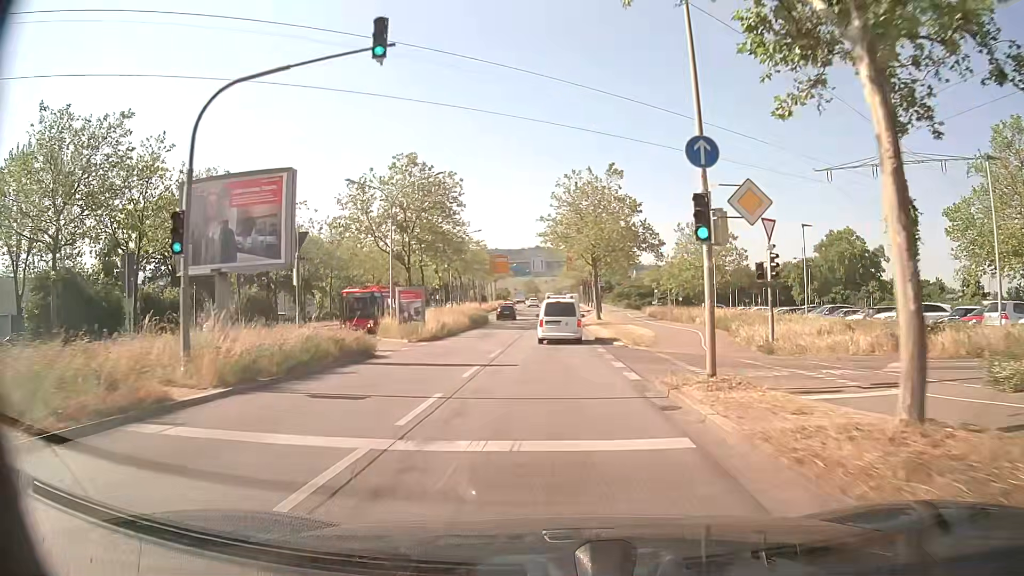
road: primary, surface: asphalt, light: Day
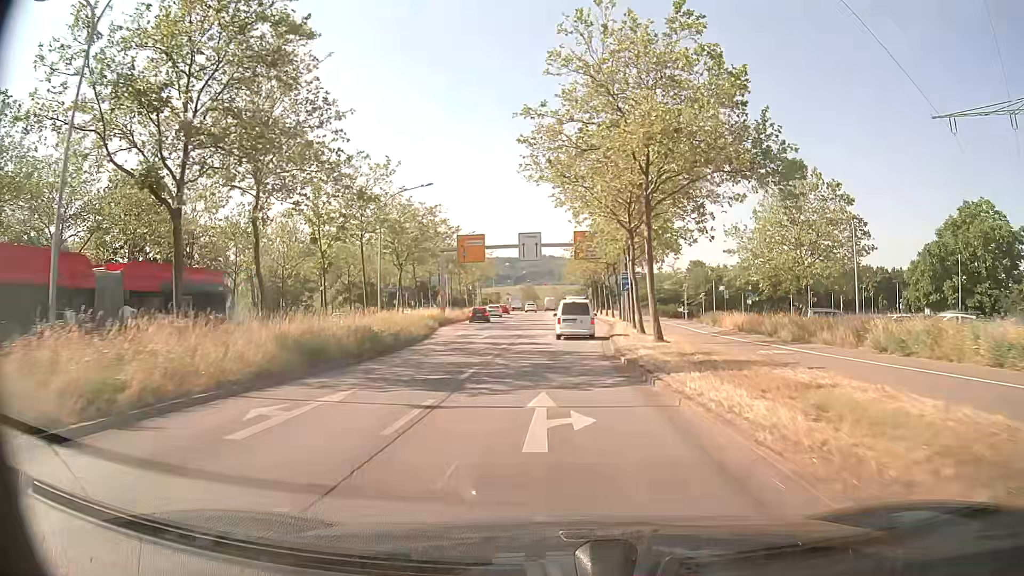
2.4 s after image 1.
(0.0, +30.7) m; 0°
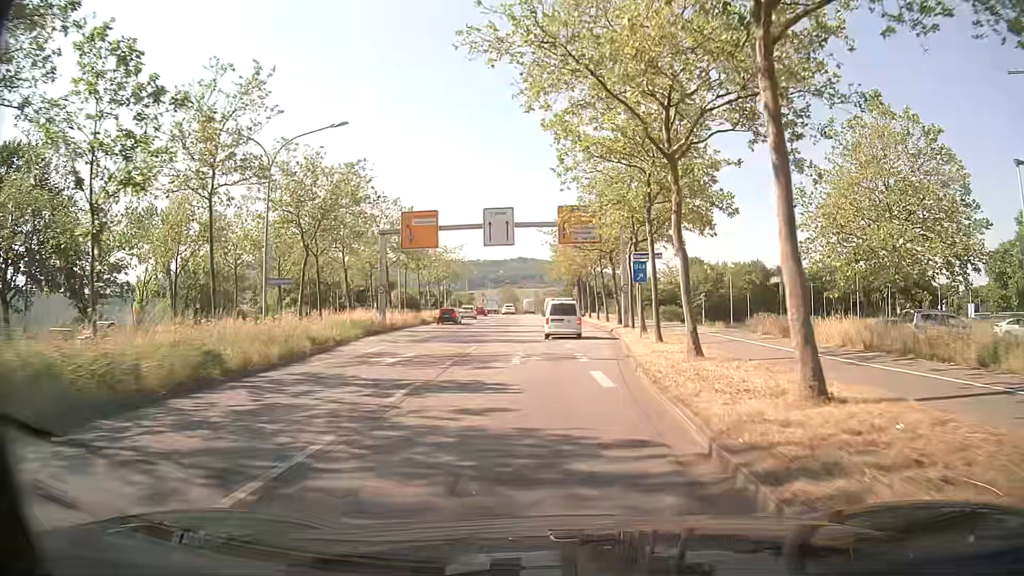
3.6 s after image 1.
(+0.2, +15.4) m; +2°
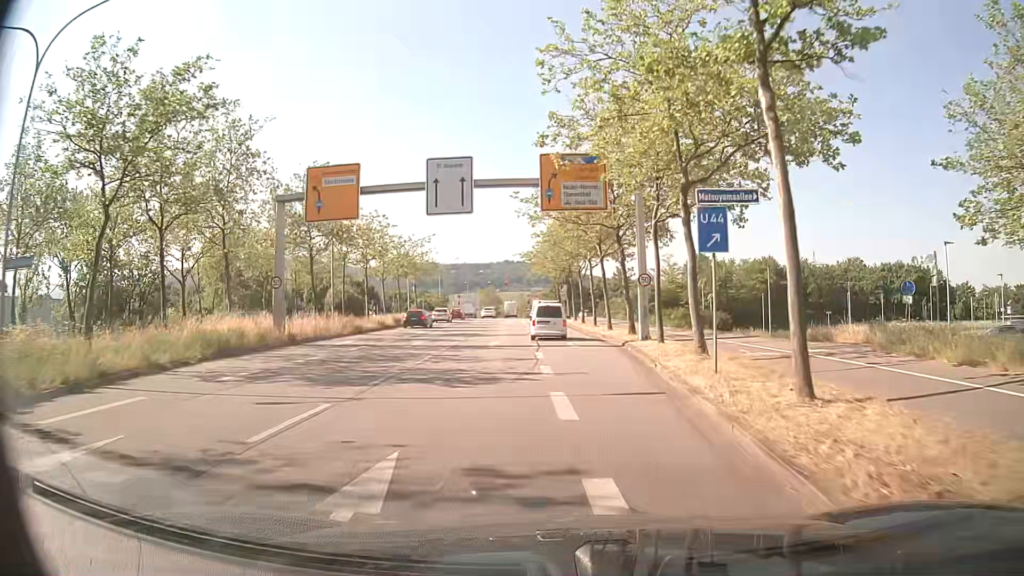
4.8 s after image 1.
(+0.2, +15.3) m; +1°
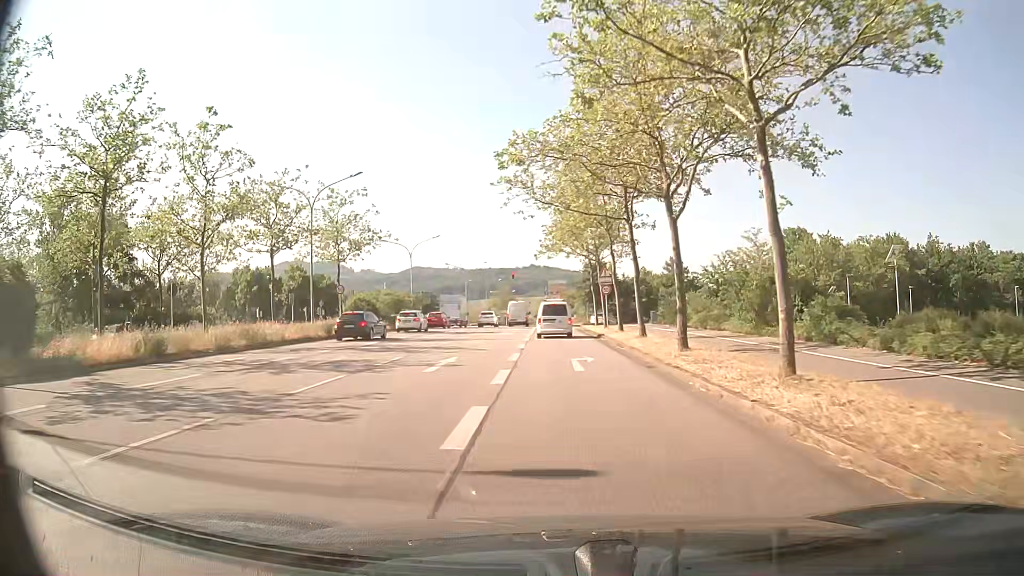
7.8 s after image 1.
(-0.3, +37.9) m; -2°
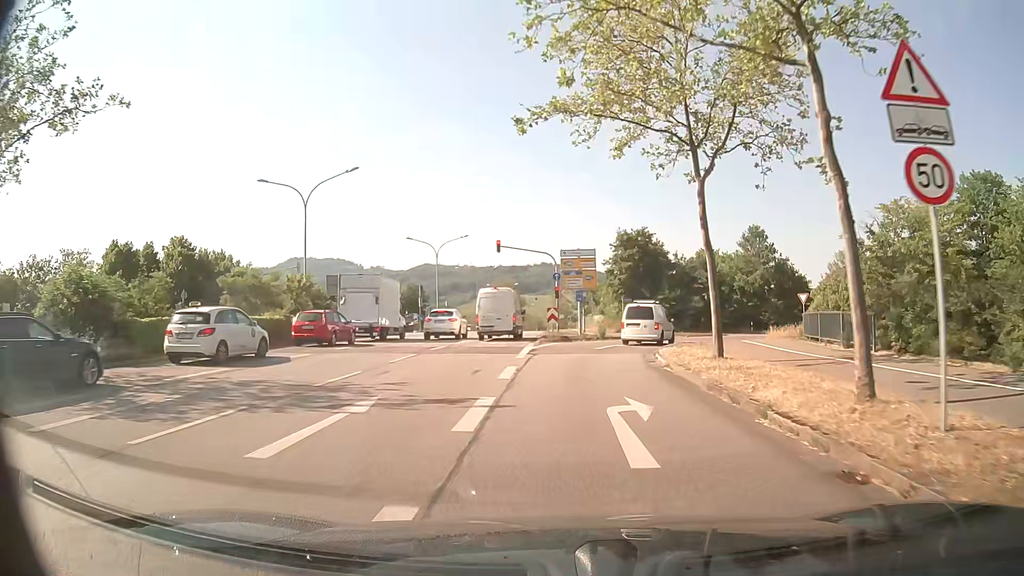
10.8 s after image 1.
(-0.3, +34.9) m; -1°
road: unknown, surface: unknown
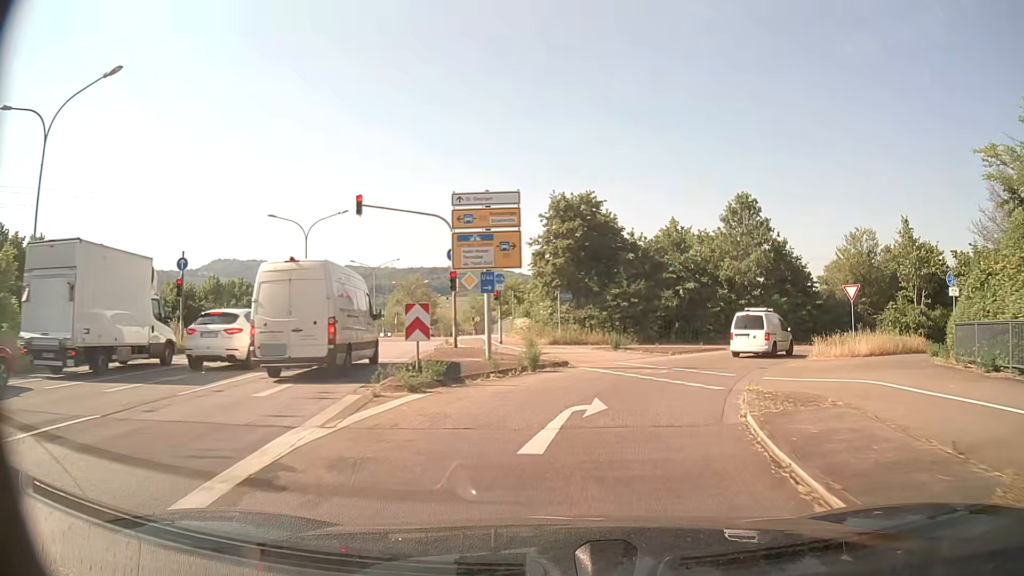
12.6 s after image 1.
(+0.8, +18.6) m; +7°
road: primary_link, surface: asphalt
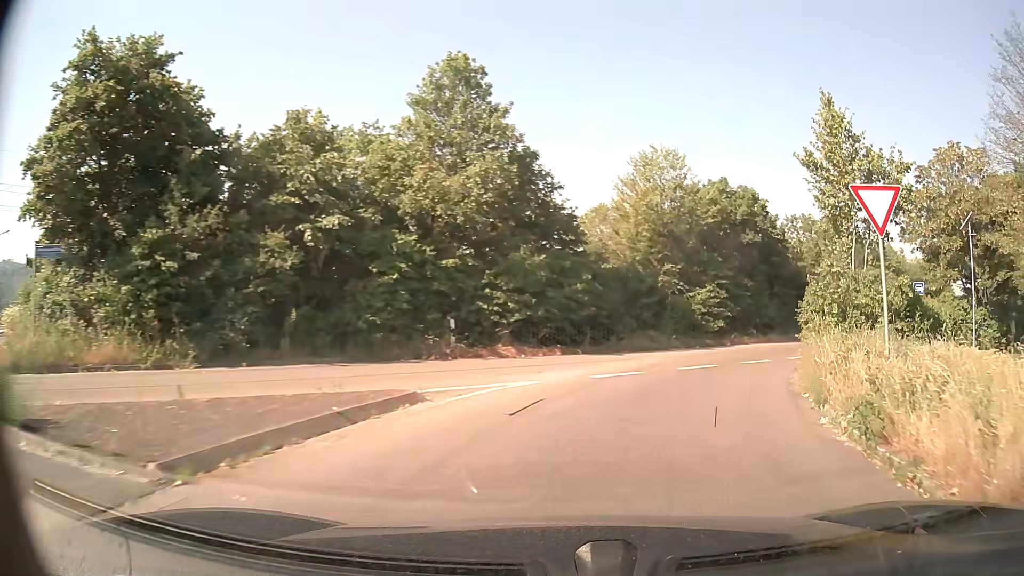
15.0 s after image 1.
(+4.5, +22.5) m; +27°
(+1, +10) (+5, +19) (+10, +28) (+17, +35) (+24, +42) (+31, +50) (+37, +57) (+44, +64) (+51, +72) (+57, +80) m
